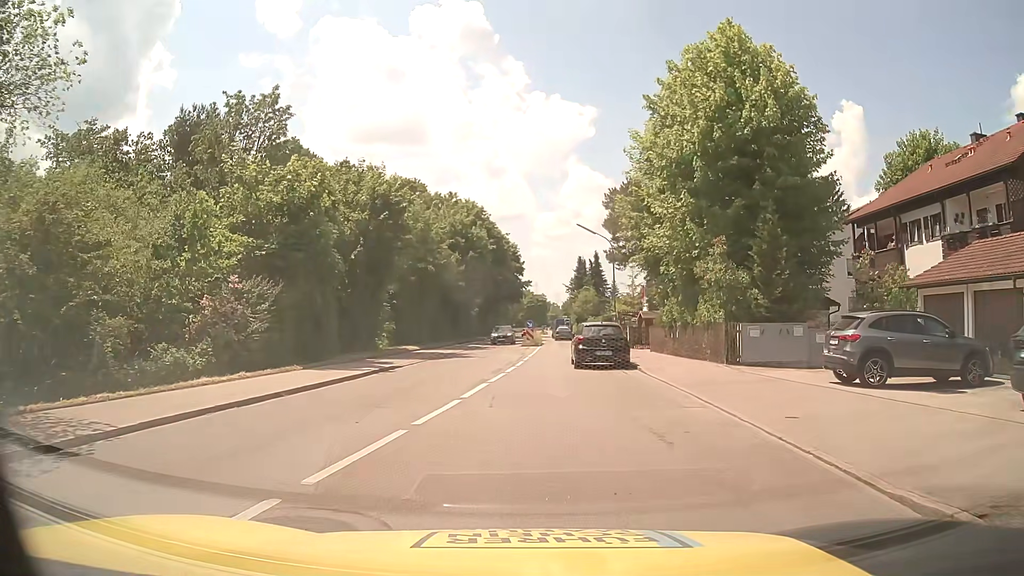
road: tertiary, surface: asphalt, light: Day
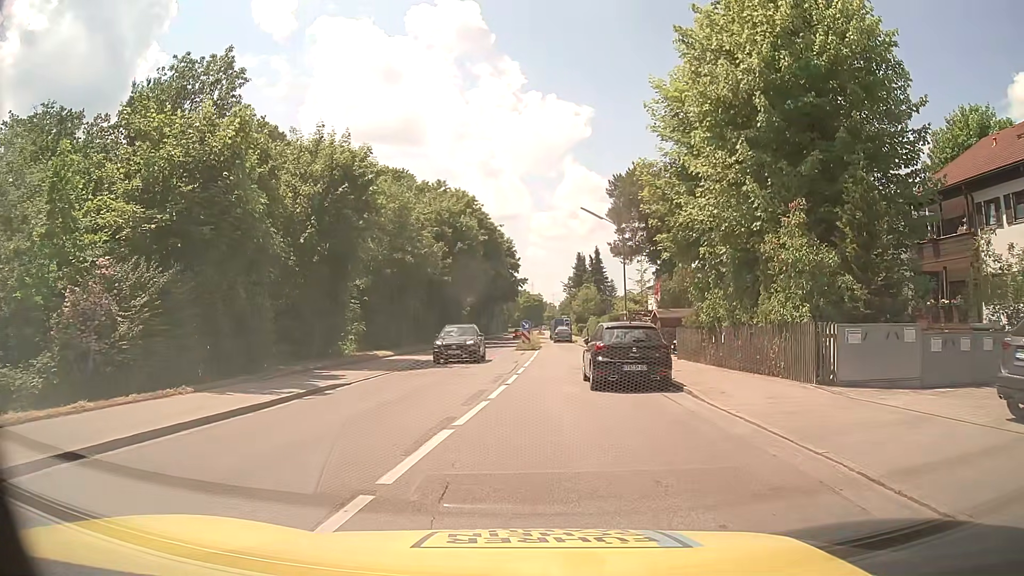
(0.0, +6.5) m; -1°
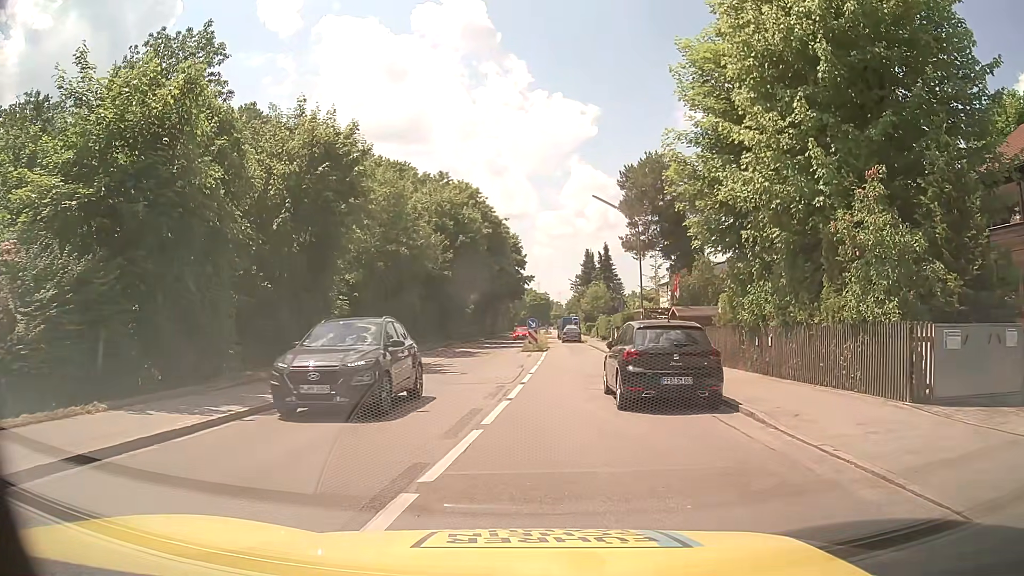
(+0.1, +3.4) m; +1°
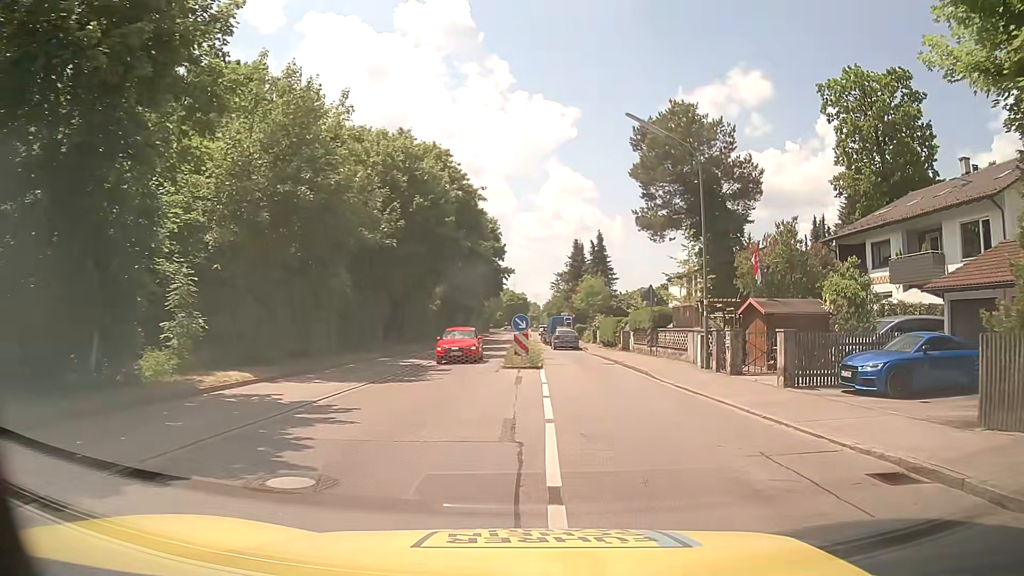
(-0.7, +14.8) m; +2°
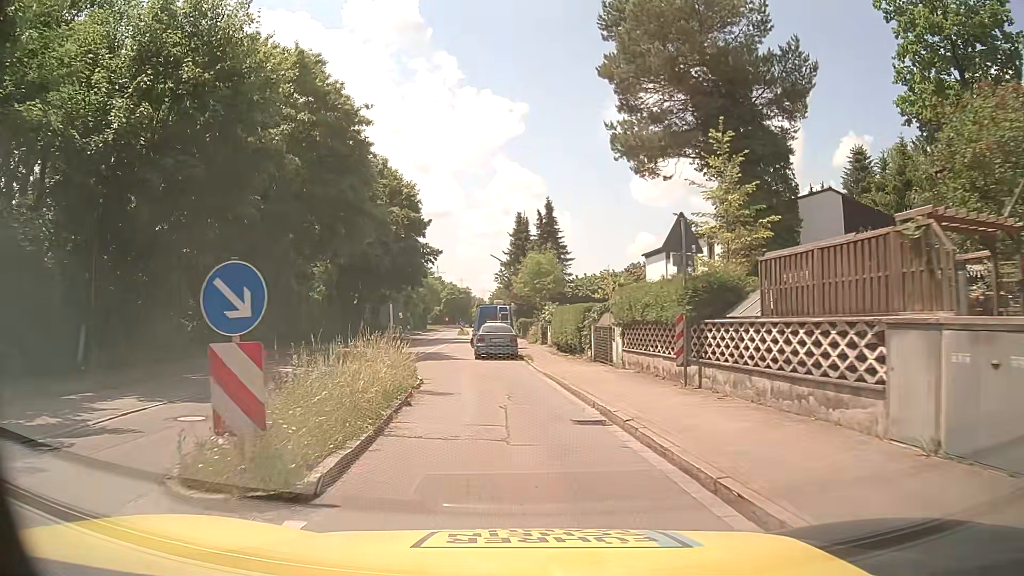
(+1.4, +18.0) m; +4°
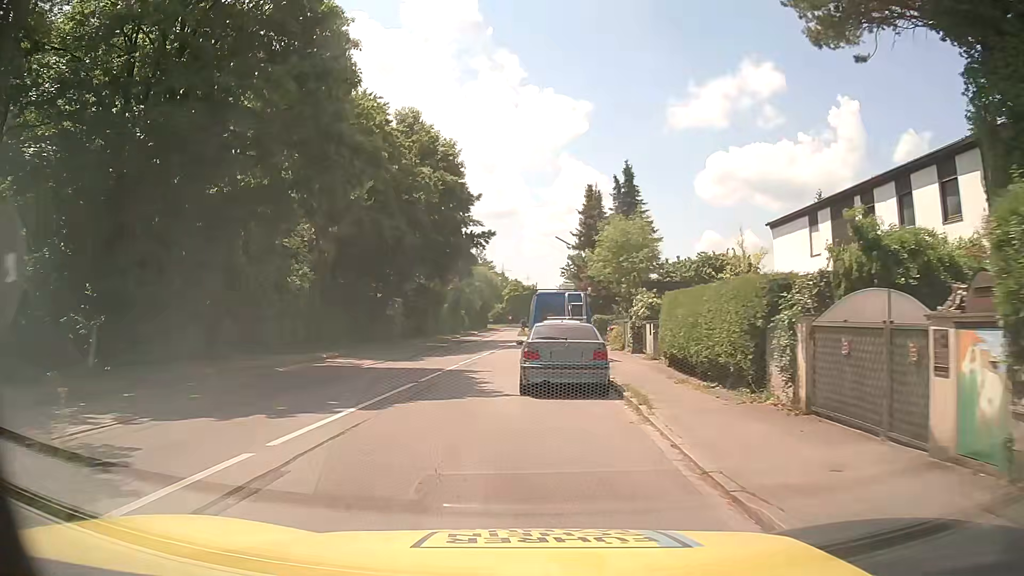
(-0.4, +13.7) m; -5°
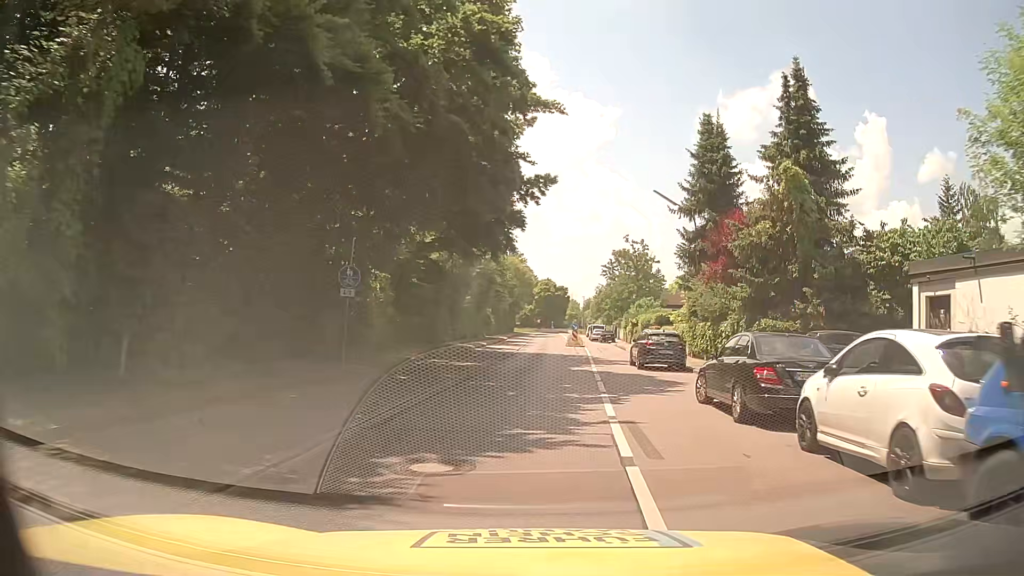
(-3.2, +22.7) m; -3°
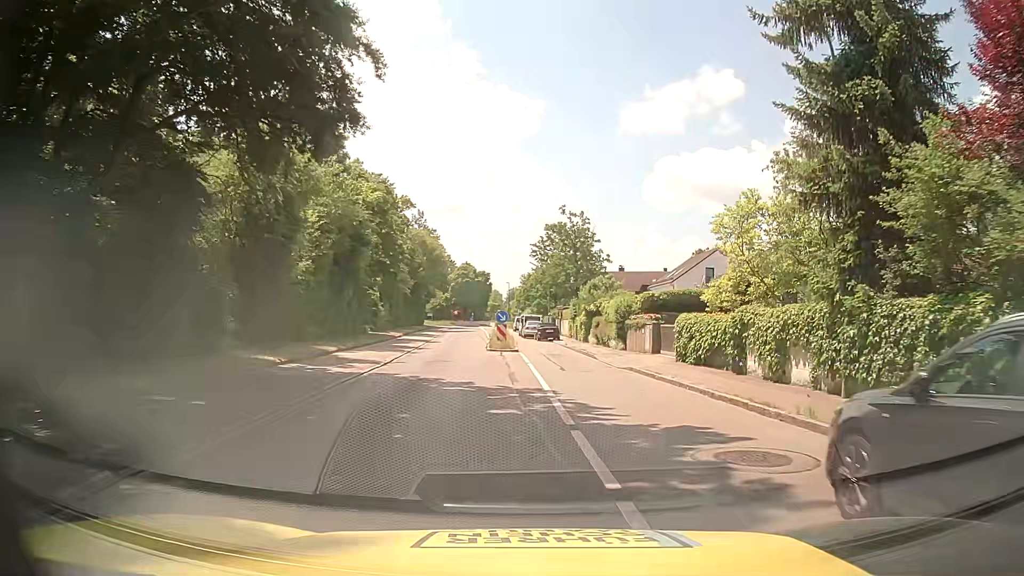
(+1.5, +23.5) m; +6°
(+1, +10) (+1, +20) (+2, +30) (+2, +40) (0, +50) (-2, +60) (-2, +70) (-3, +80) (-3, +90) (-3, +100) m
